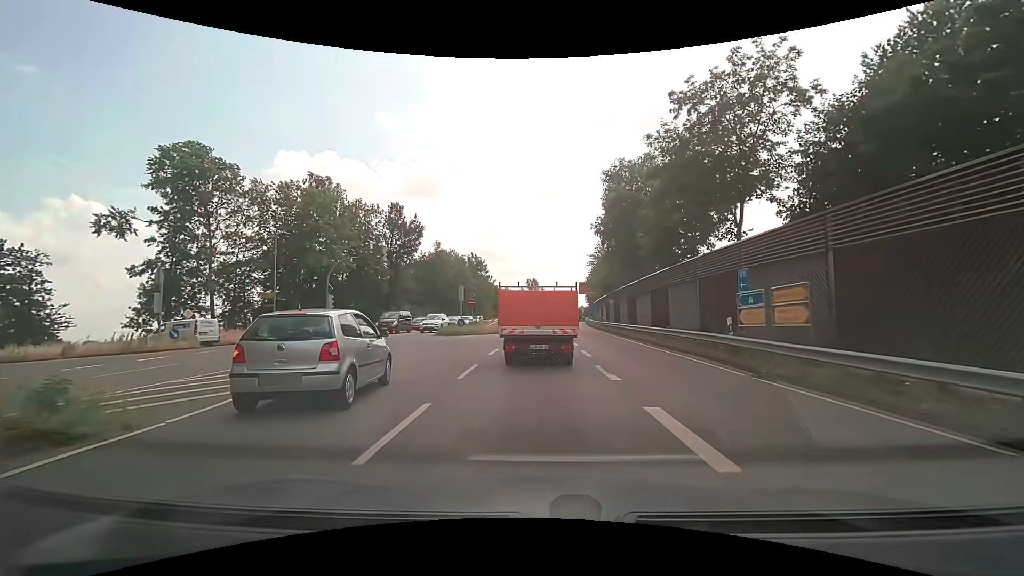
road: secondary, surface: asphalt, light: Day
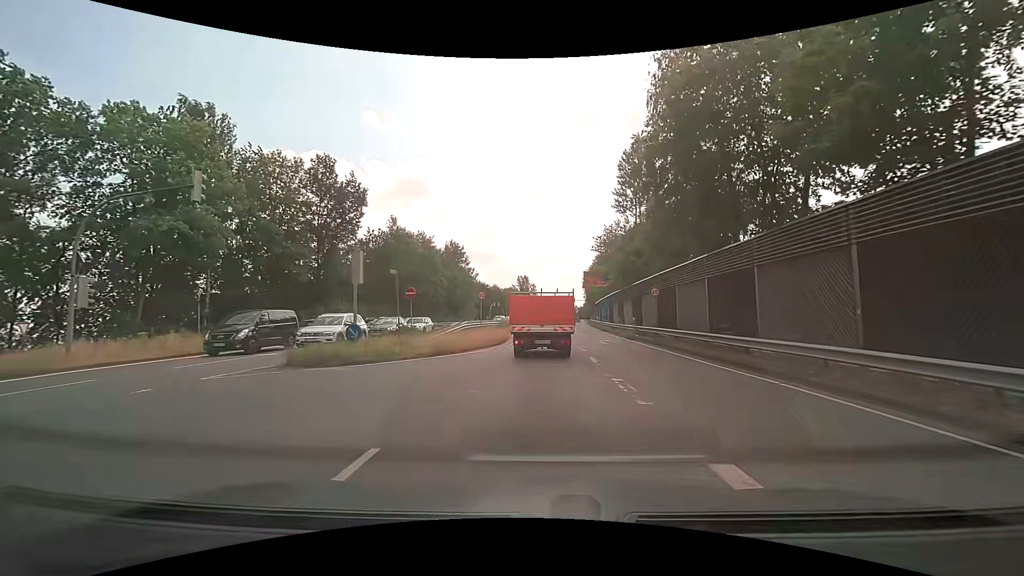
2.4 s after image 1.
(+0.1, +21.4) m; +1°
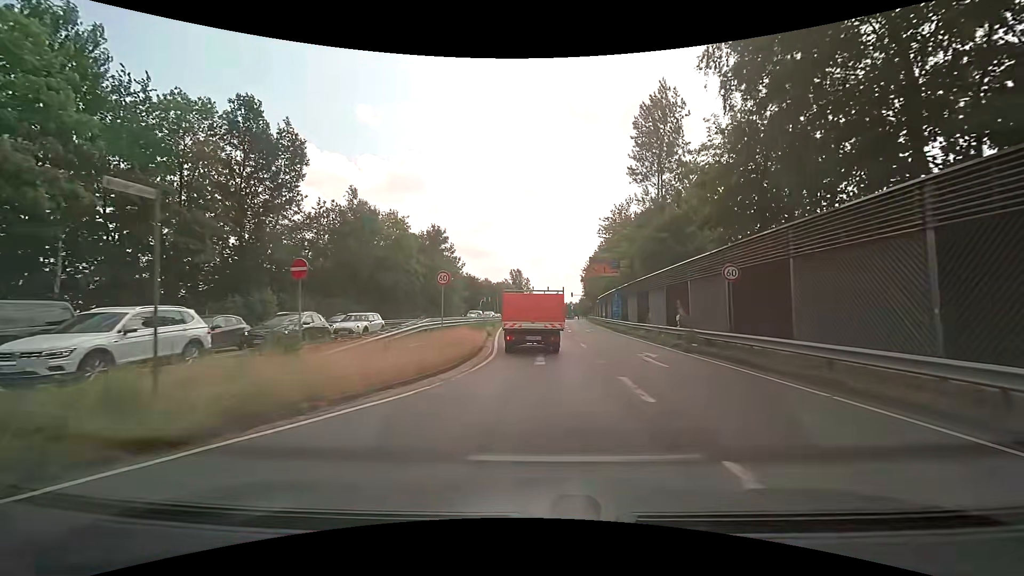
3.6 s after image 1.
(0.0, +12.2) m; +1°
(0, +10) (0, +20) (+1, +30) (+1, +40) (+1, +50) (+2, +60) (+2, +70) (+3, +80) (+4, +90) (+5, +100) m
